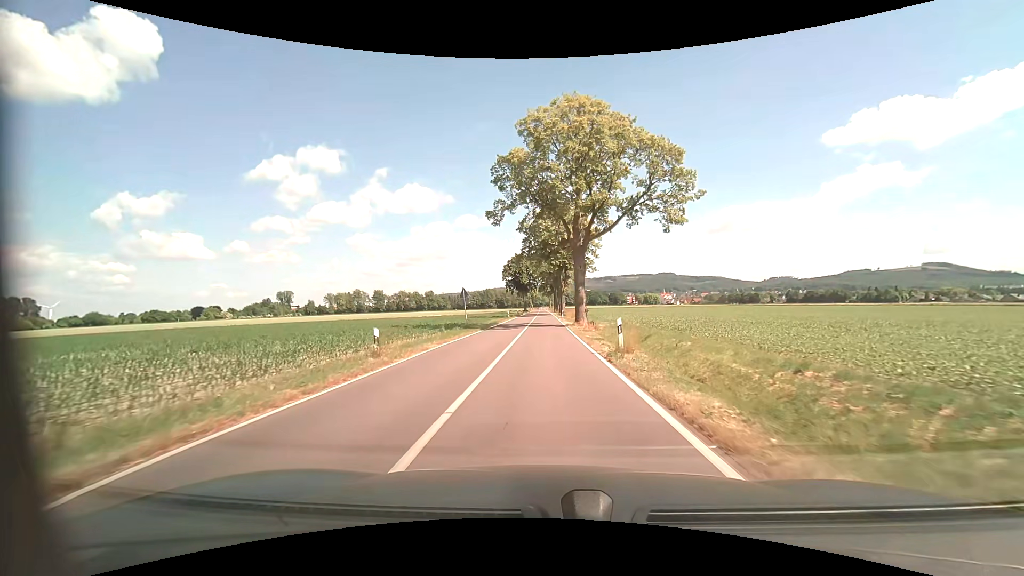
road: tertiary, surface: asphalt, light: Day
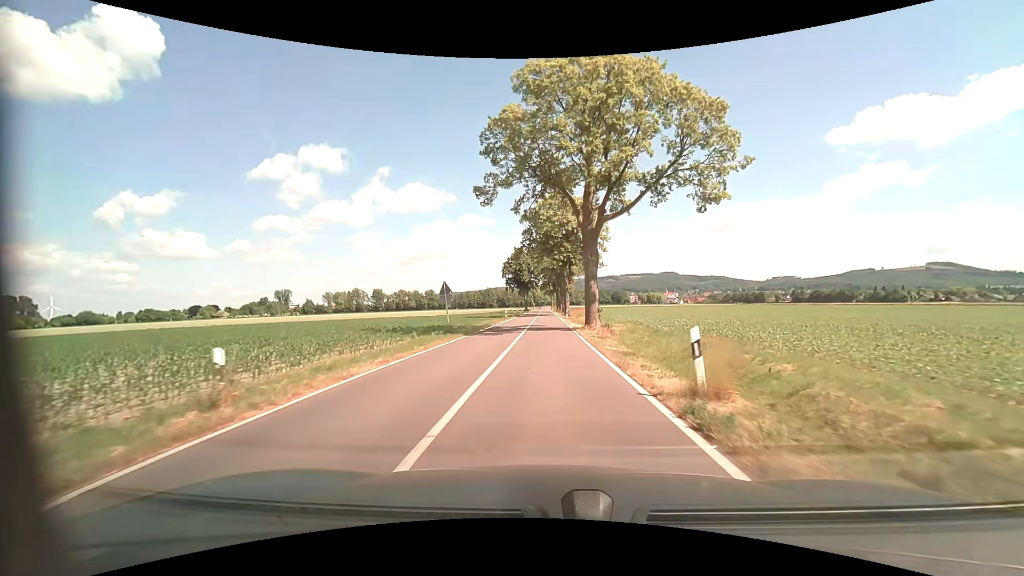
(0.0, +7.1) m; 0°
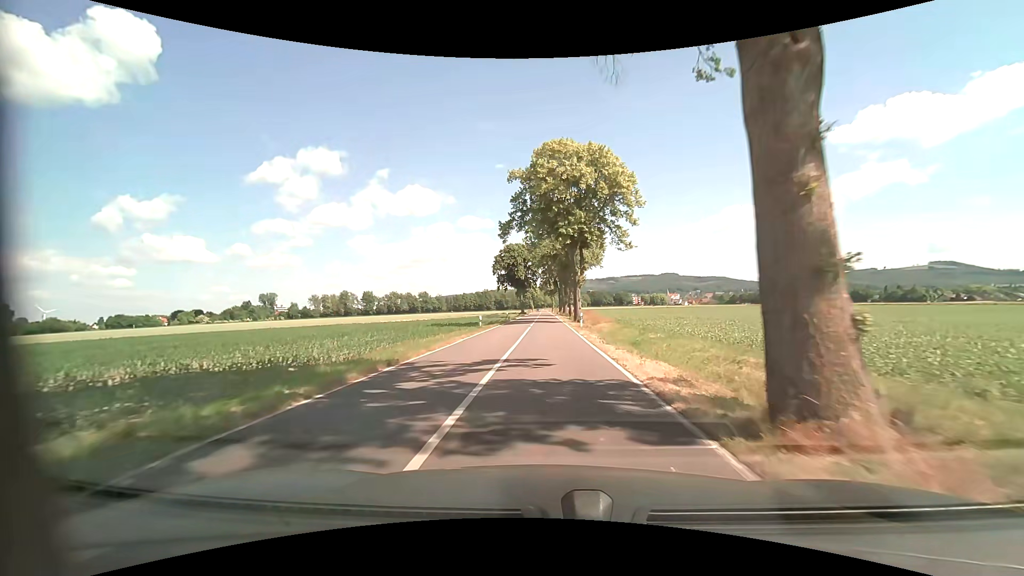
(0.0, +22.8) m; 0°
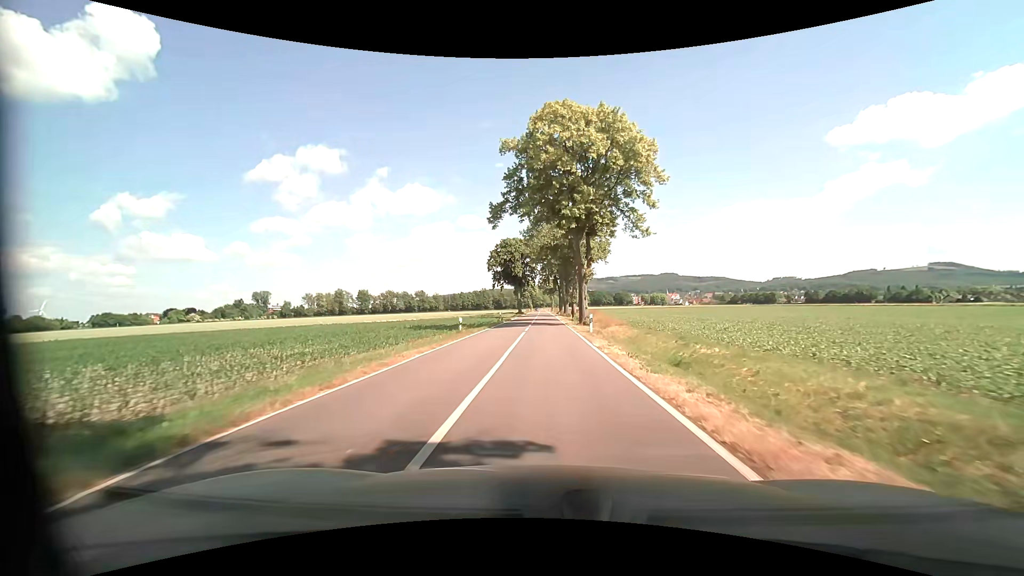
(0.0, +8.0) m; 0°
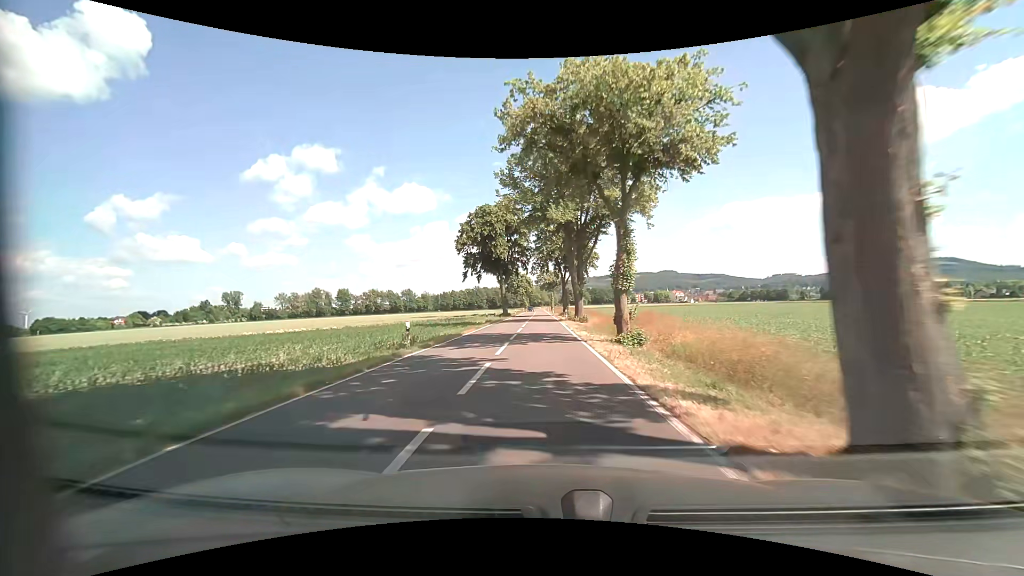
(-0.1, +33.9) m; 0°
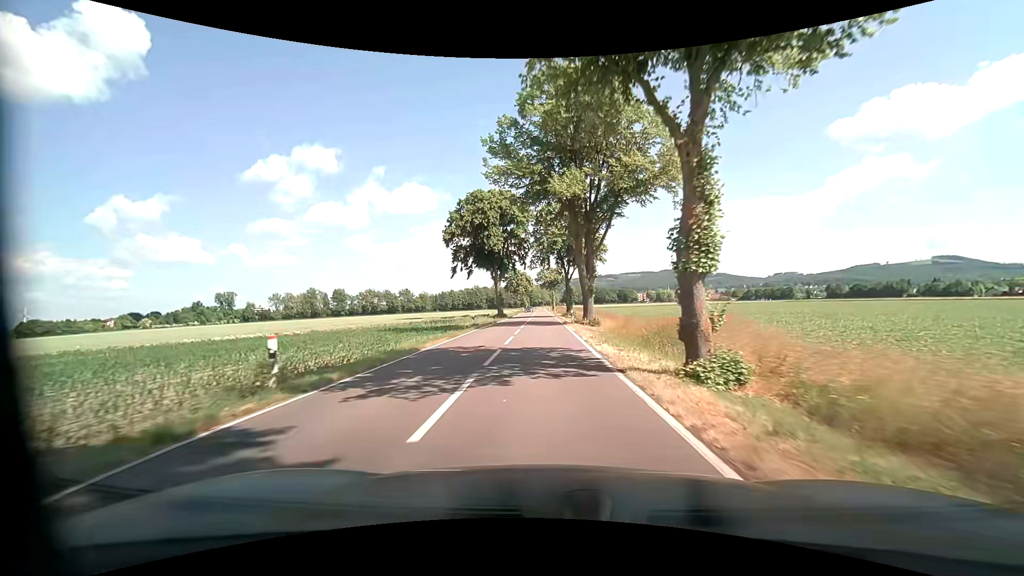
(0.0, +8.7) m; 0°
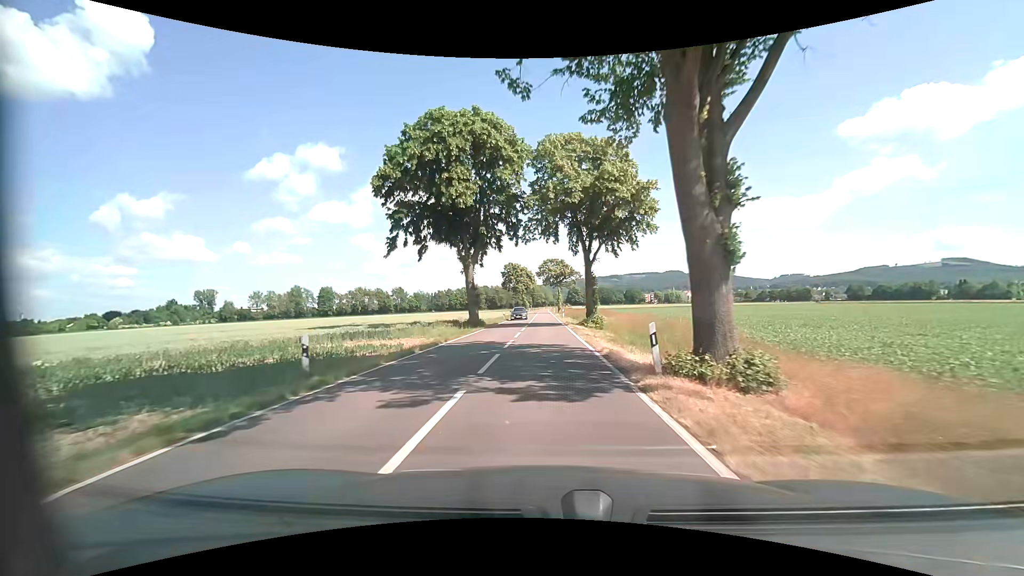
(0.0, +25.3) m; 0°
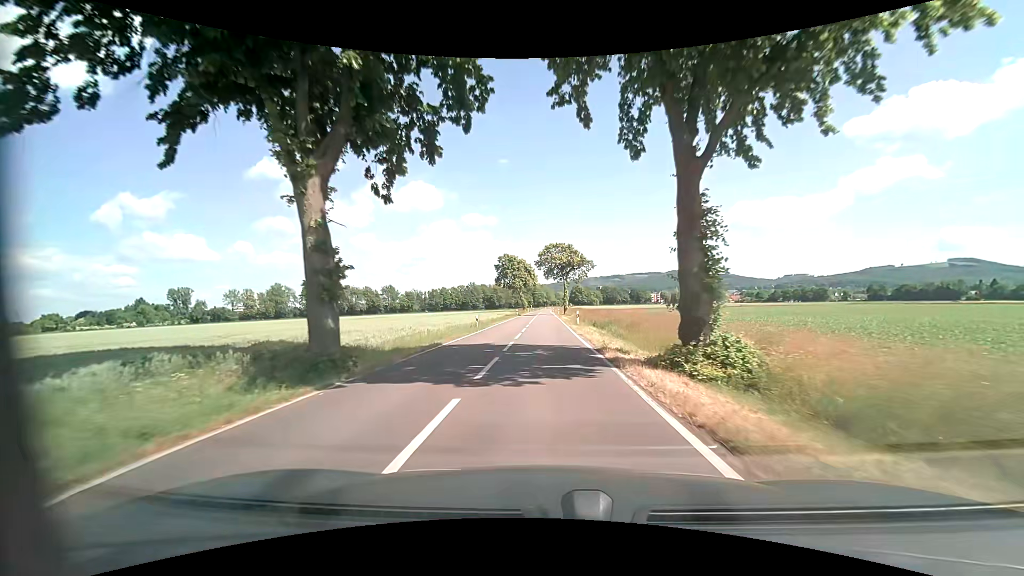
(-0.1, +24.9) m; 0°
(0, +10) (0, +20) (0, +30) (0, +40) (0, +50) (0, +60) (0, +70) (0, +80) (0, +90) (0, +100) m
